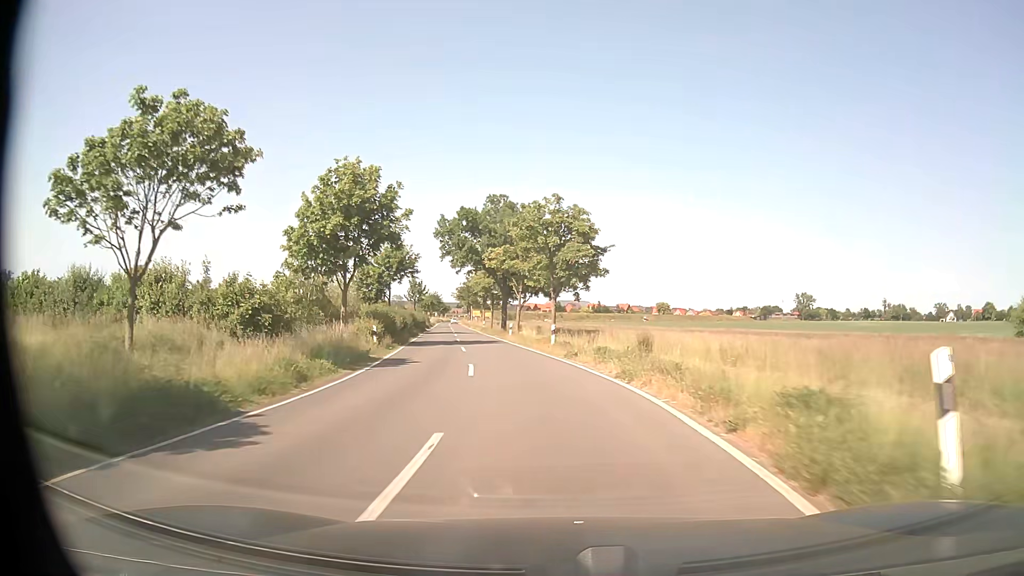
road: tertiary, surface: asphalt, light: Day
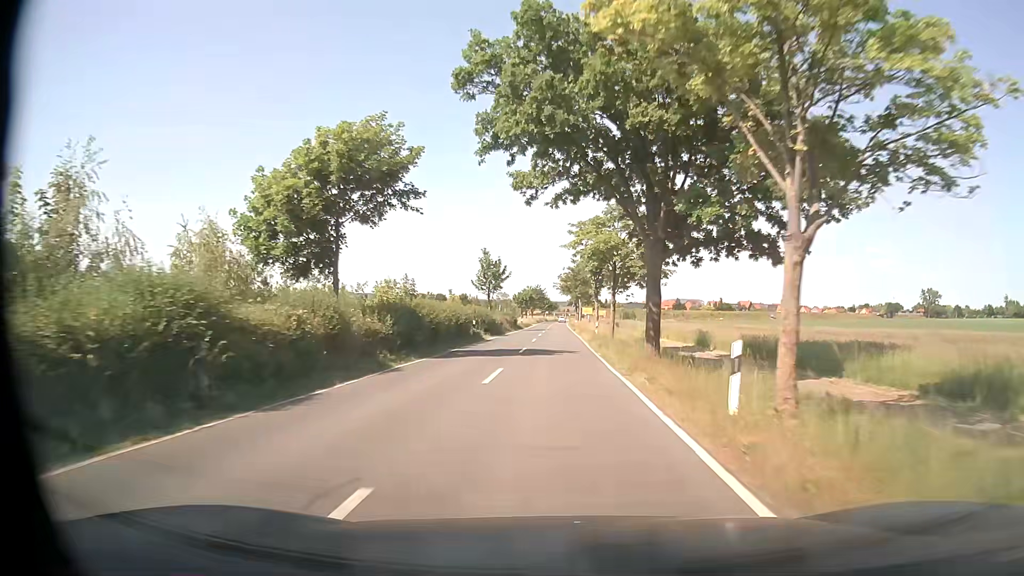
(-4.1, +39.5) m; -10°
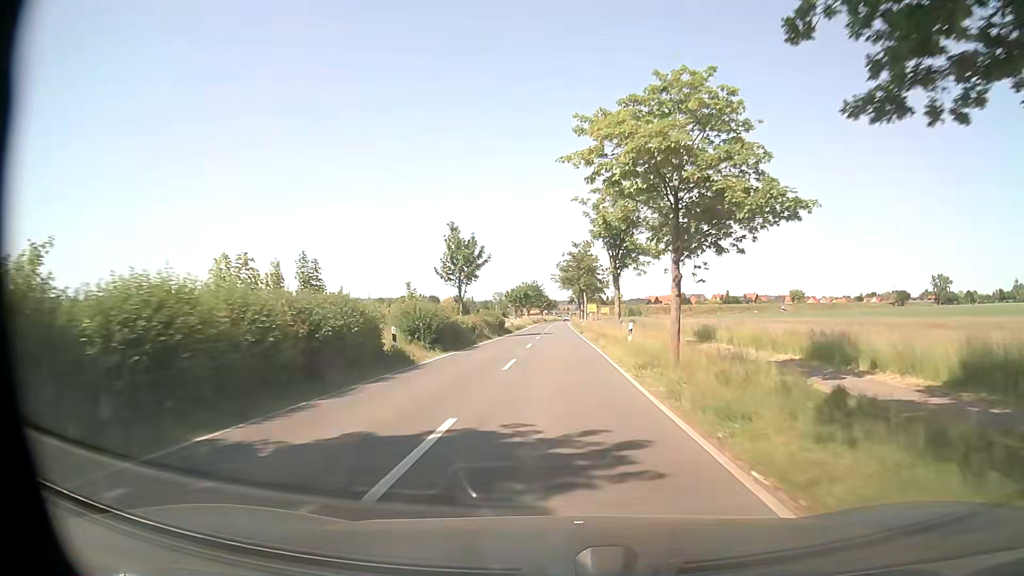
(-0.1, +20.7) m; 0°
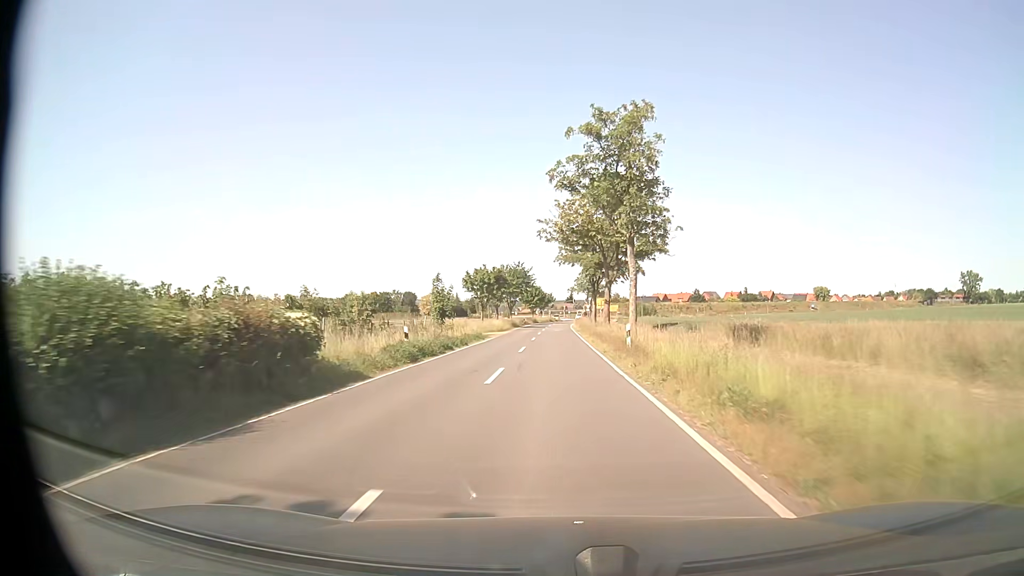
(+0.1, +52.7) m; 0°
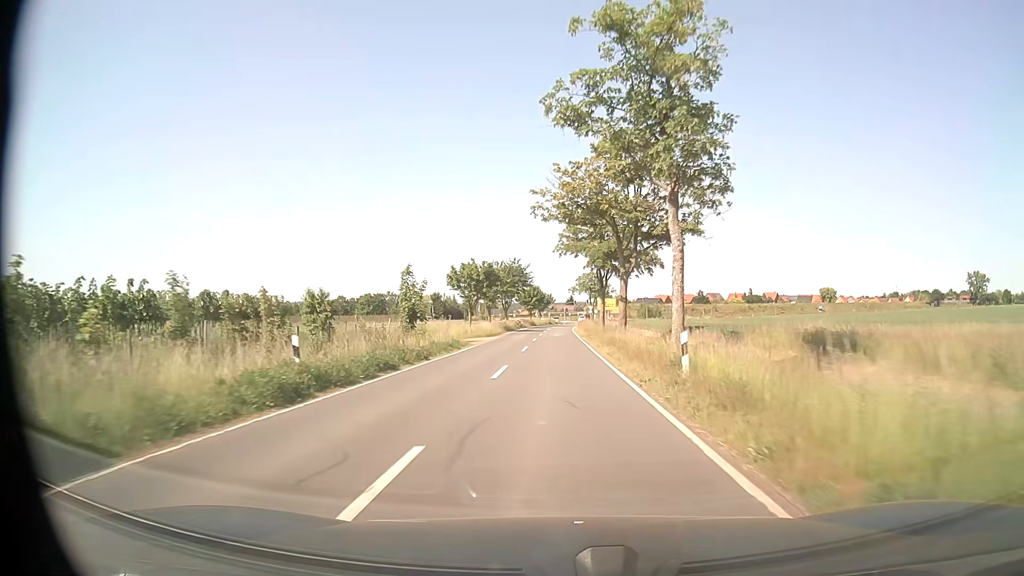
(0.0, +10.5) m; 0°
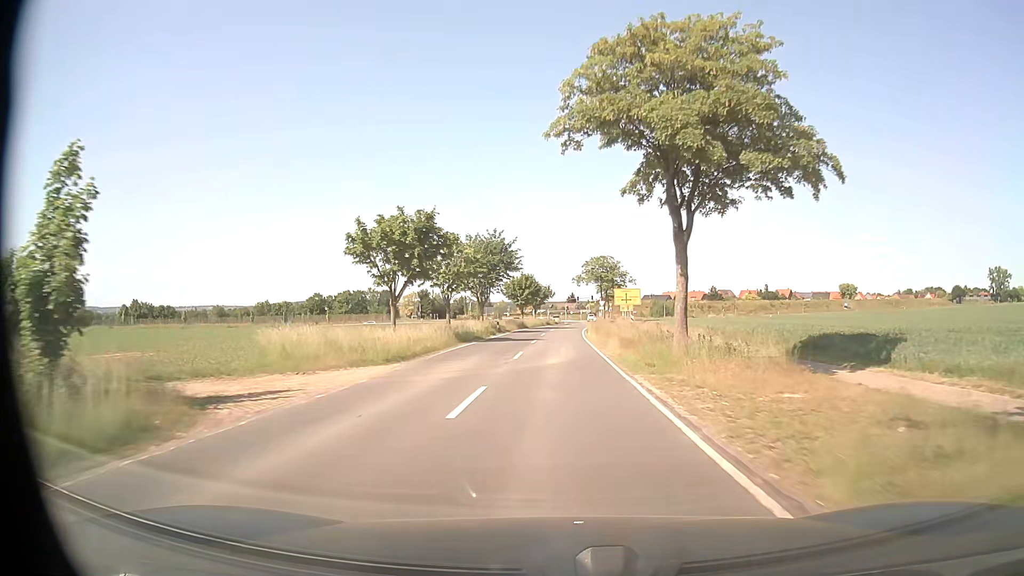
(0.0, +31.0) m; 0°
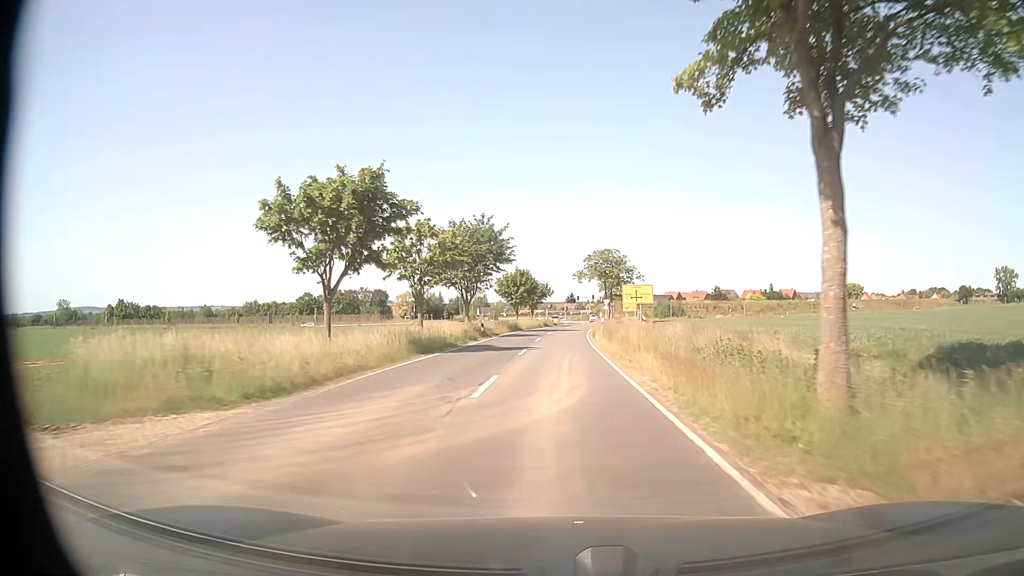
(0.0, +10.1) m; 0°
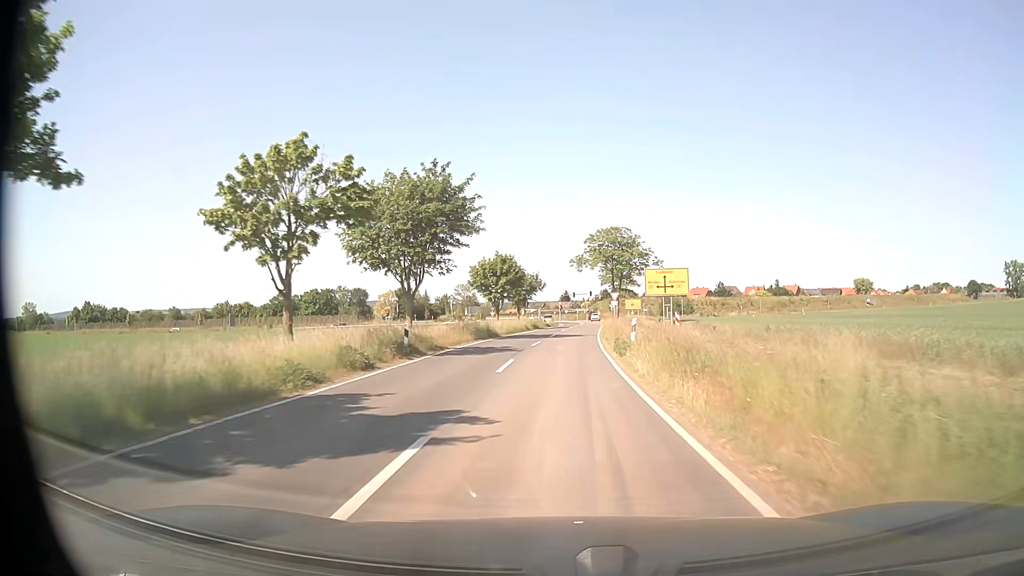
(+0.2, +19.9) m; +1°
(0, +10) (0, +20) (+1, +30) (+1, +40) (+2, +50) (+2, +60) (+3, +70) (+4, +80) (+5, +90) (+5, +100) m
